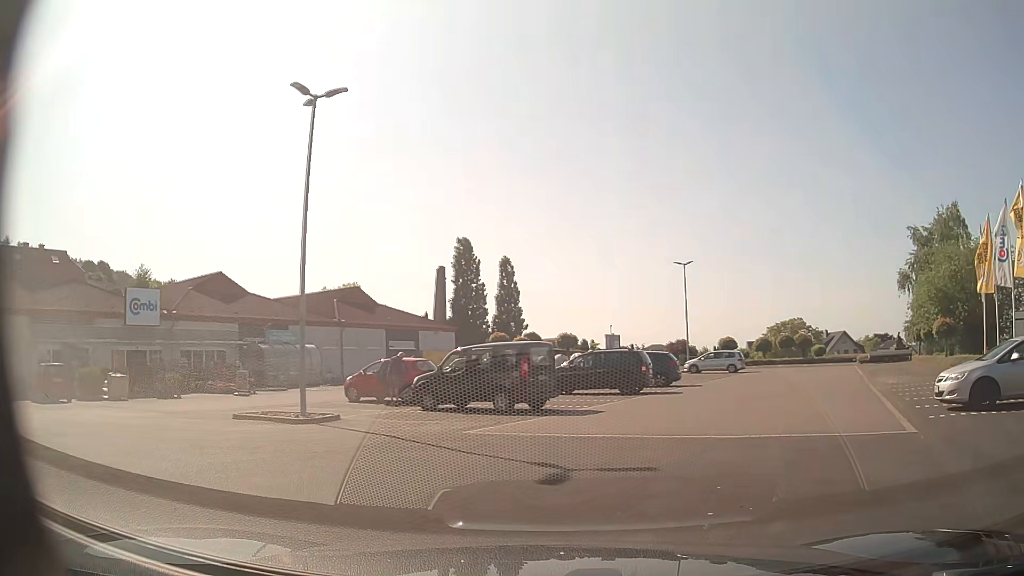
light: Day
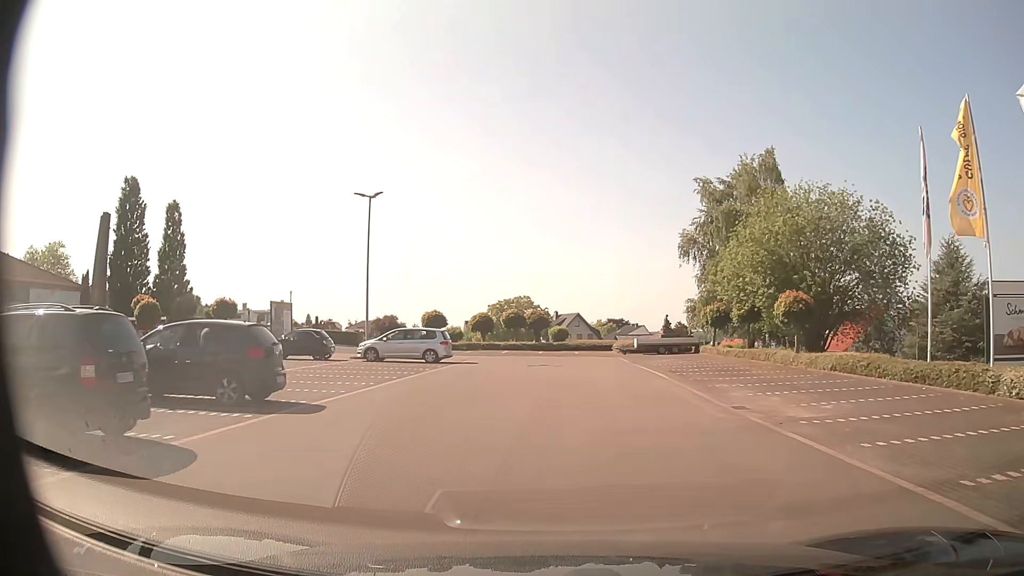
(+4.8, +17.5) m; +23°
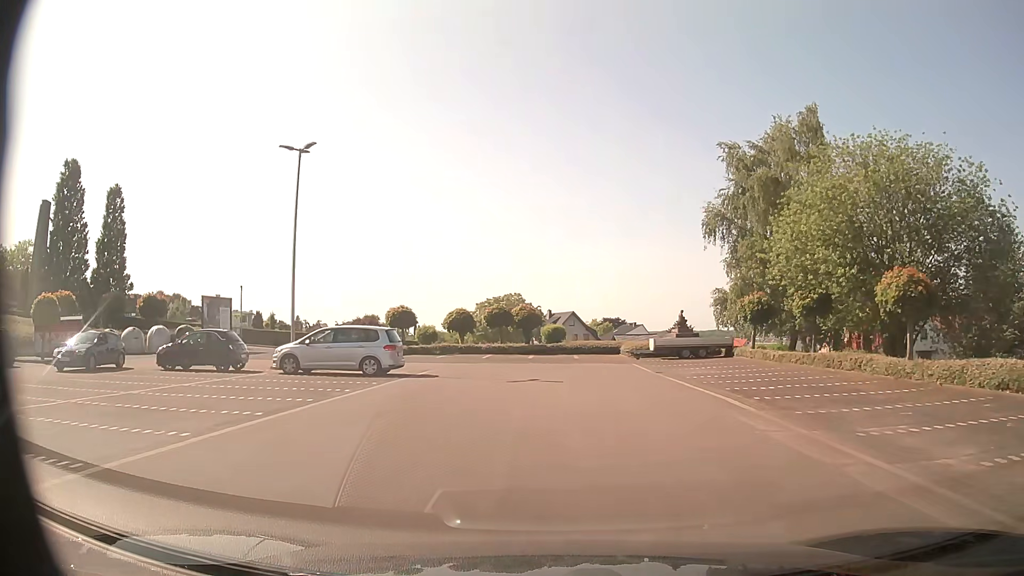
(+0.2, +9.7) m; +1°
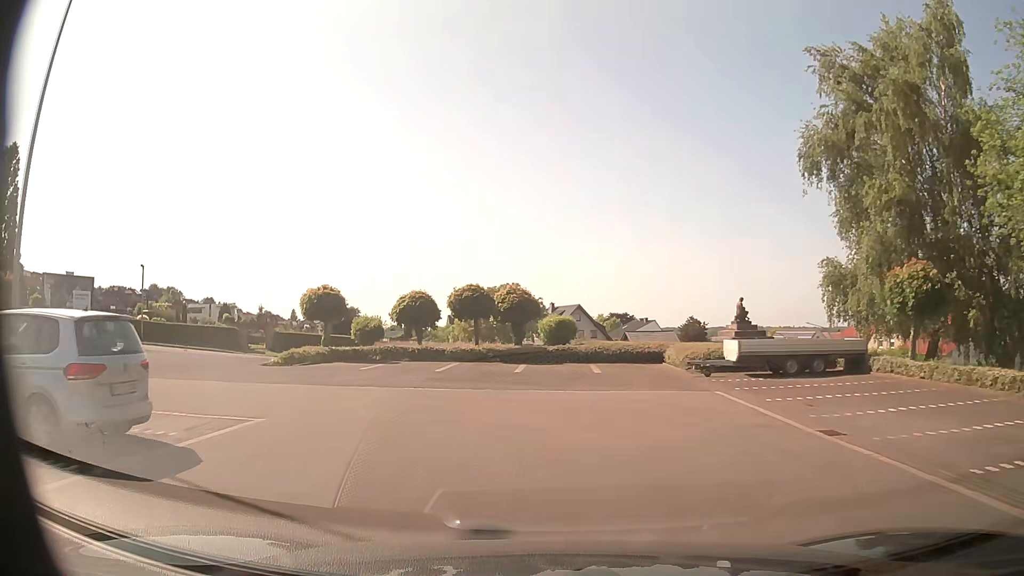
(+0.1, +15.1) m; +1°
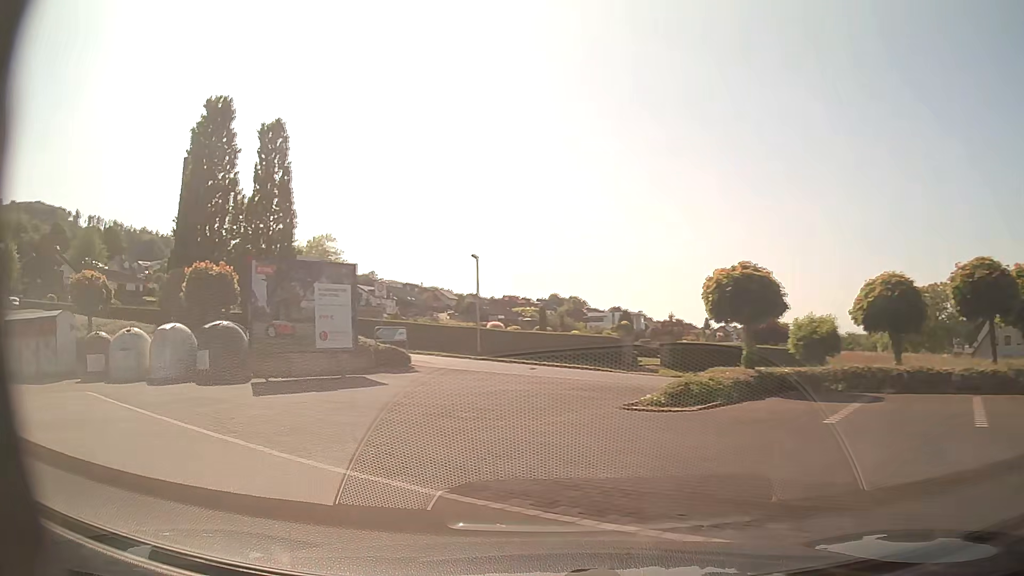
(-2.9, +11.0) m; -36°
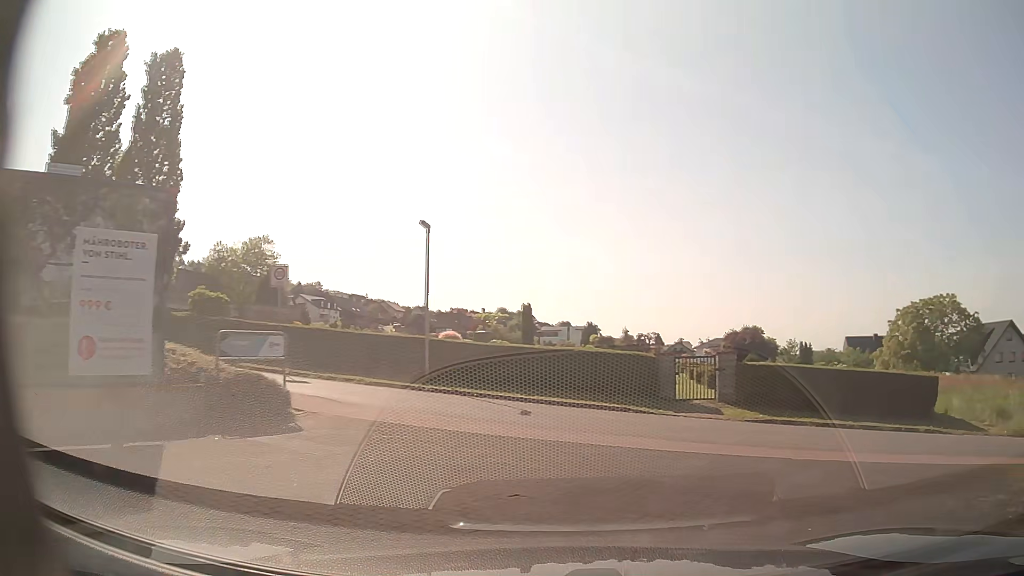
(-1.4, +11.4) m; +6°
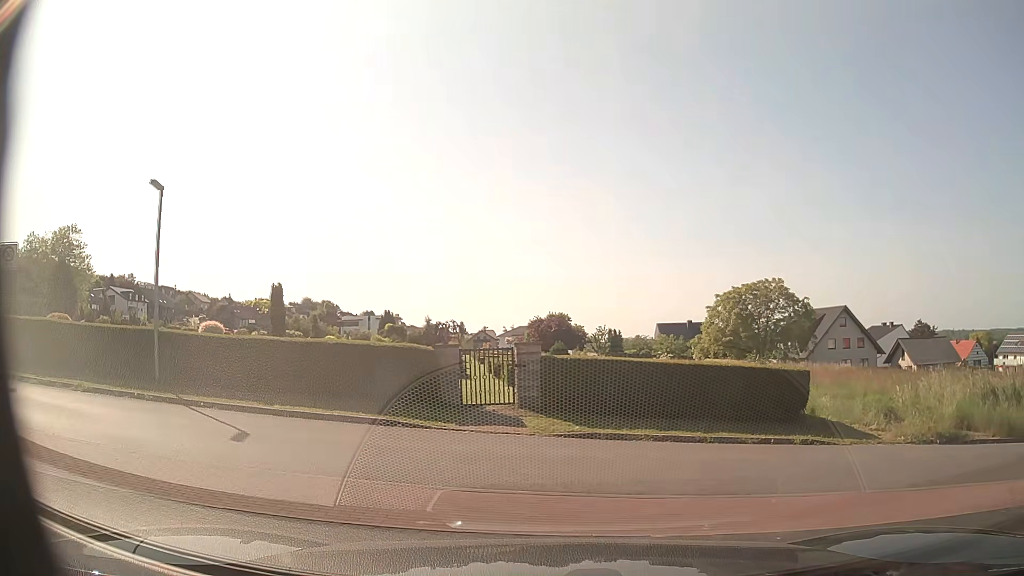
(+0.6, +4.3) m; +16°
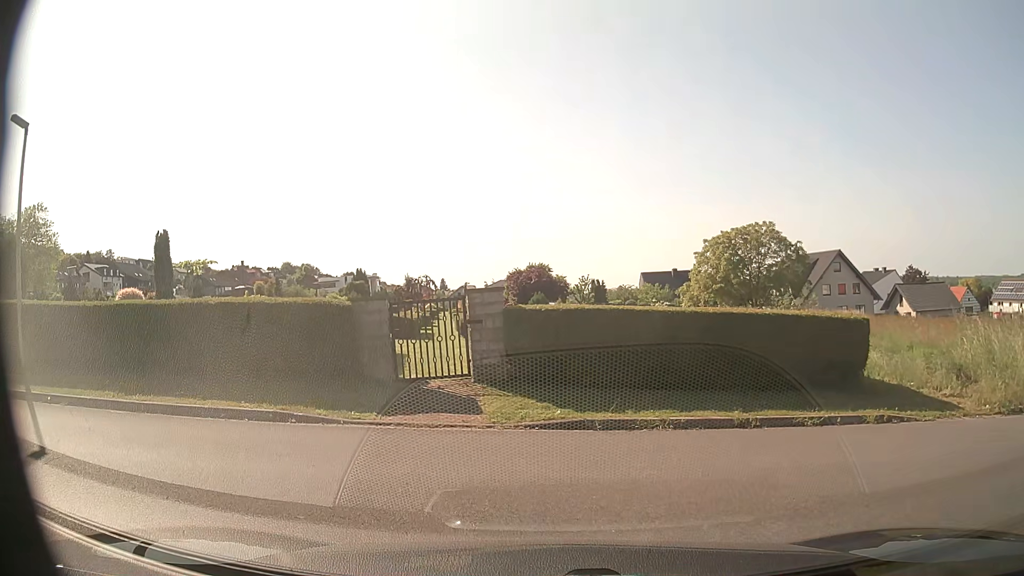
(+0.2, +4.1) m; 0°
